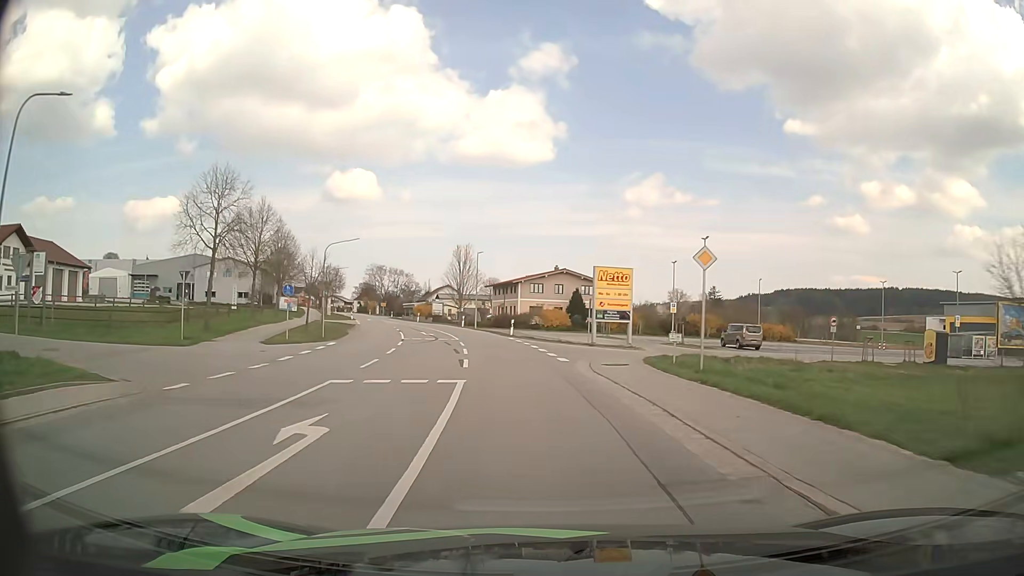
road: secondary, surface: asphalt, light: Day
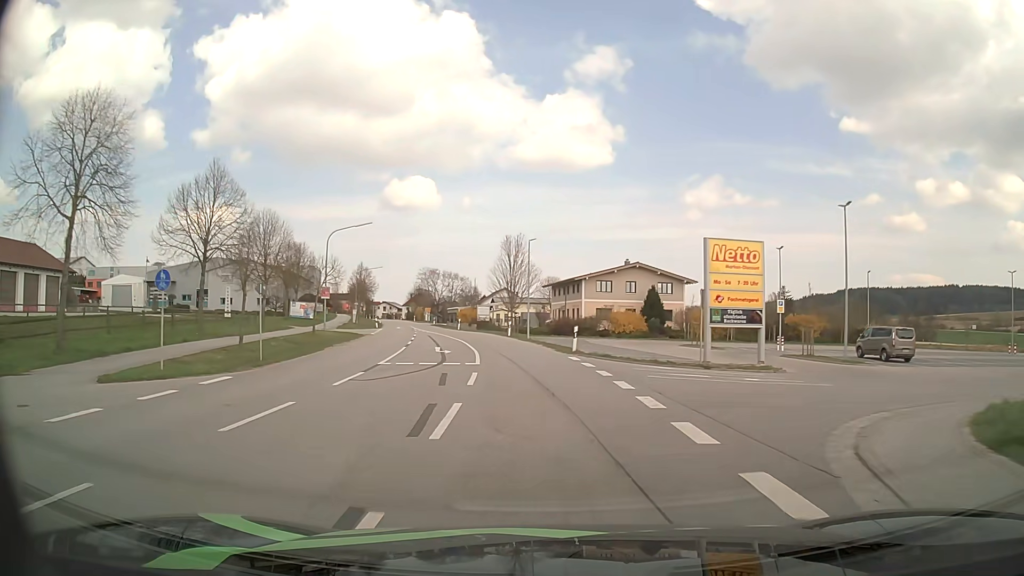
(-0.7, +16.0) m; -5°
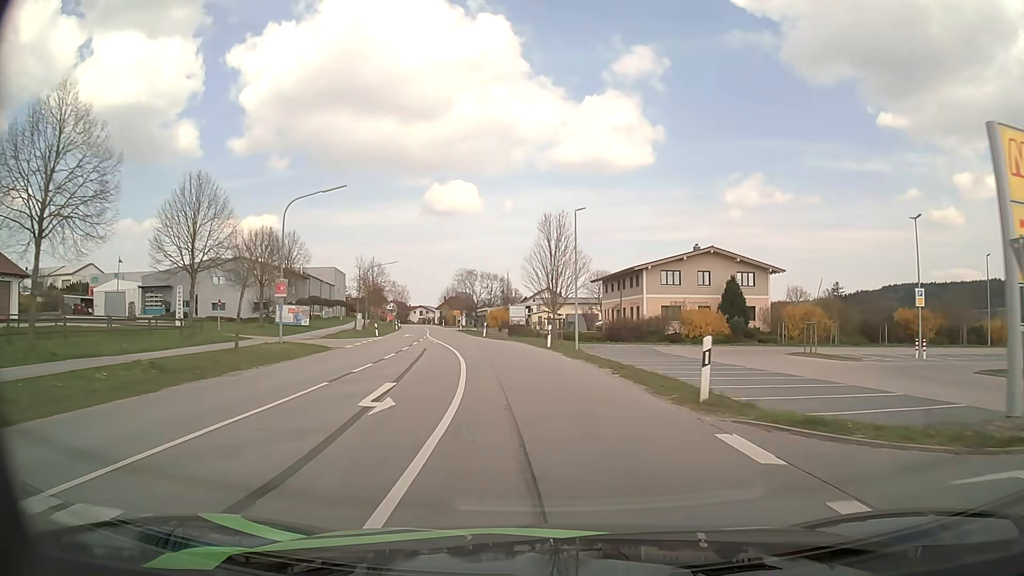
(-0.6, +16.3) m; -4°
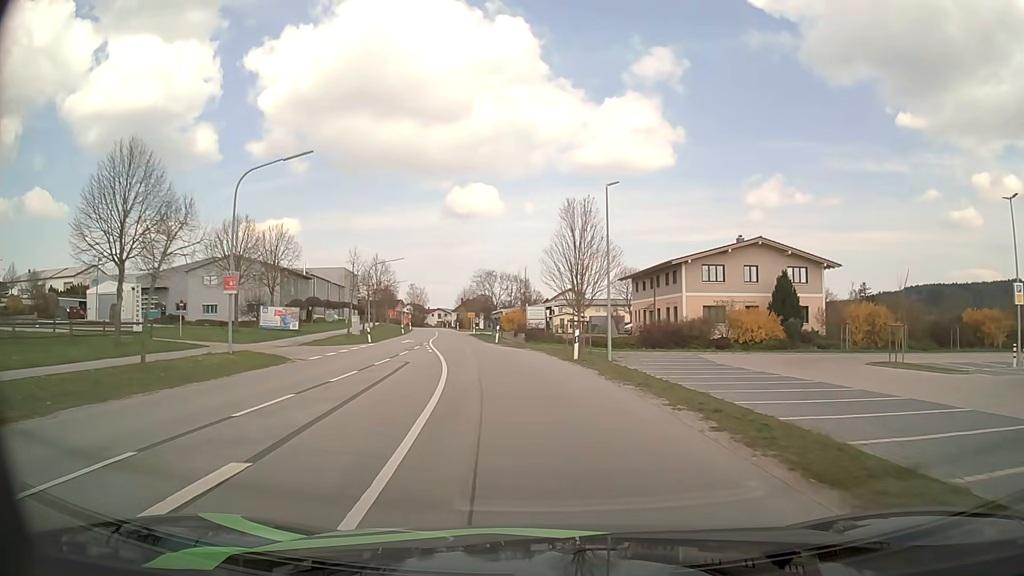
(-0.1, +8.2) m; -2°
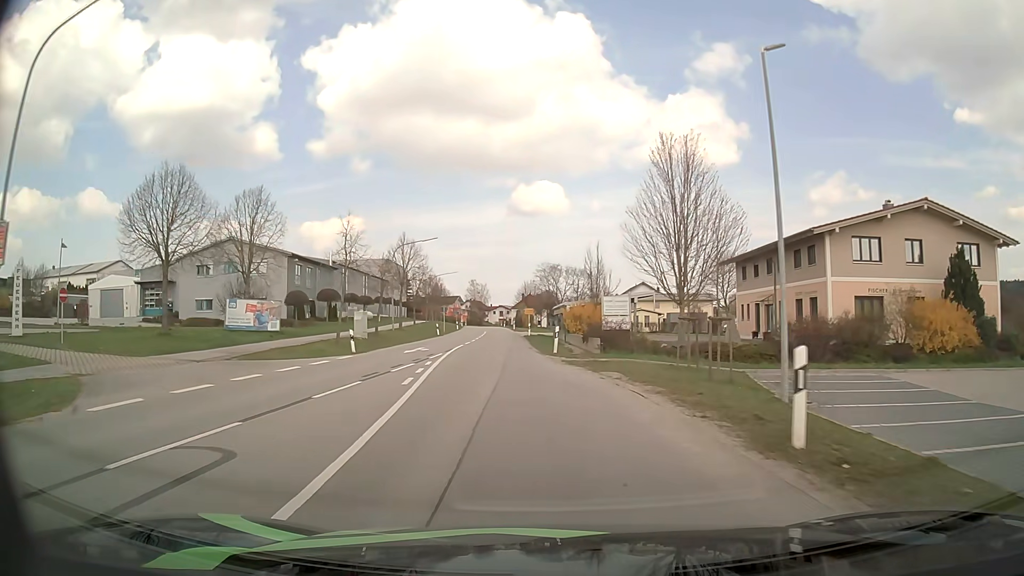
(-0.8, +16.6) m; -6°
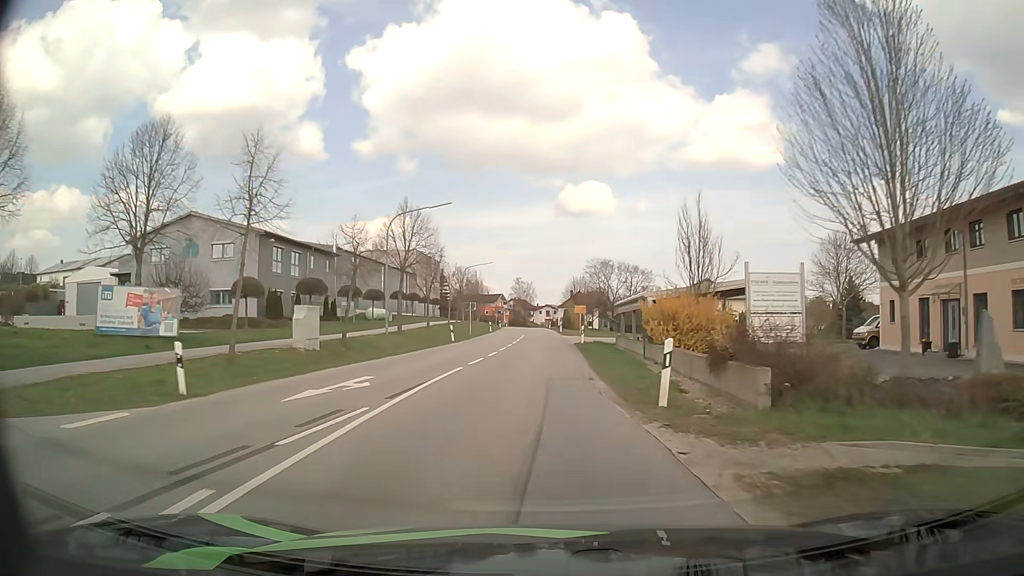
(-0.7, +16.8) m; -4°
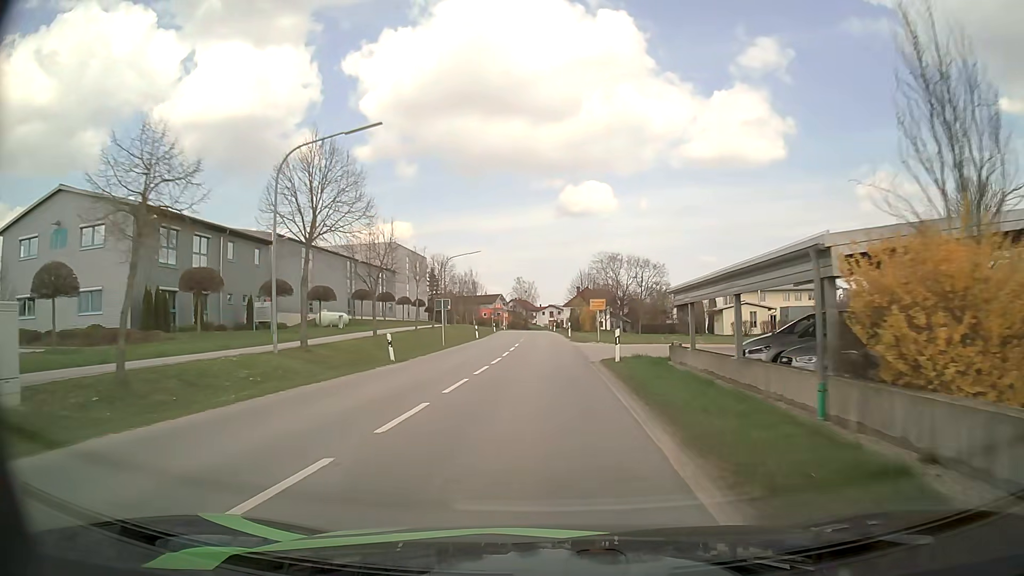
(0.0, +16.8) m; 0°
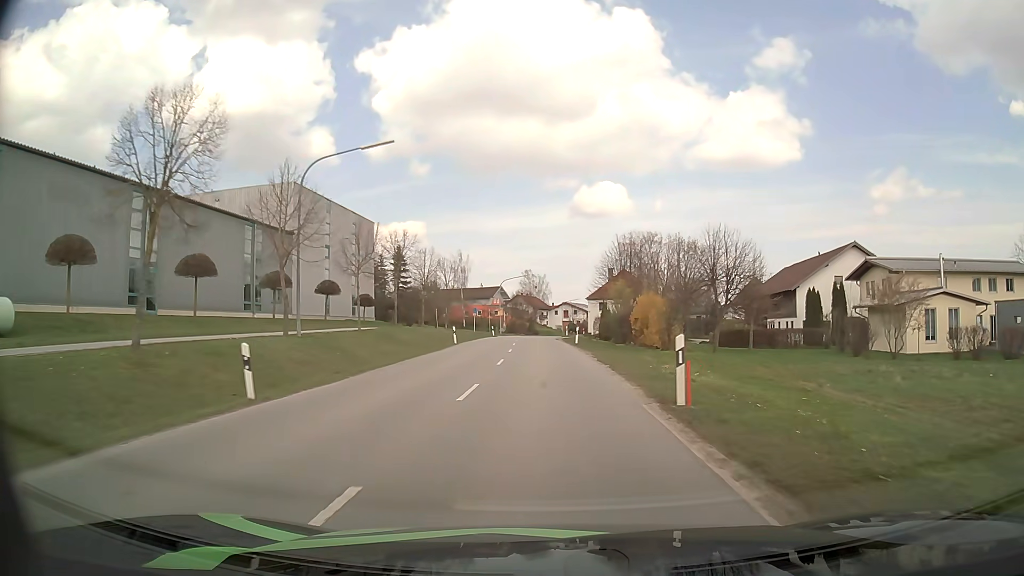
(-0.1, +42.2) m; -1°
(0, +10) (0, +20) (0, +30) (0, +40) (0, +50) (0, +60) (0, +70) (0, +80) (+1, +90) (+2, +100) m
